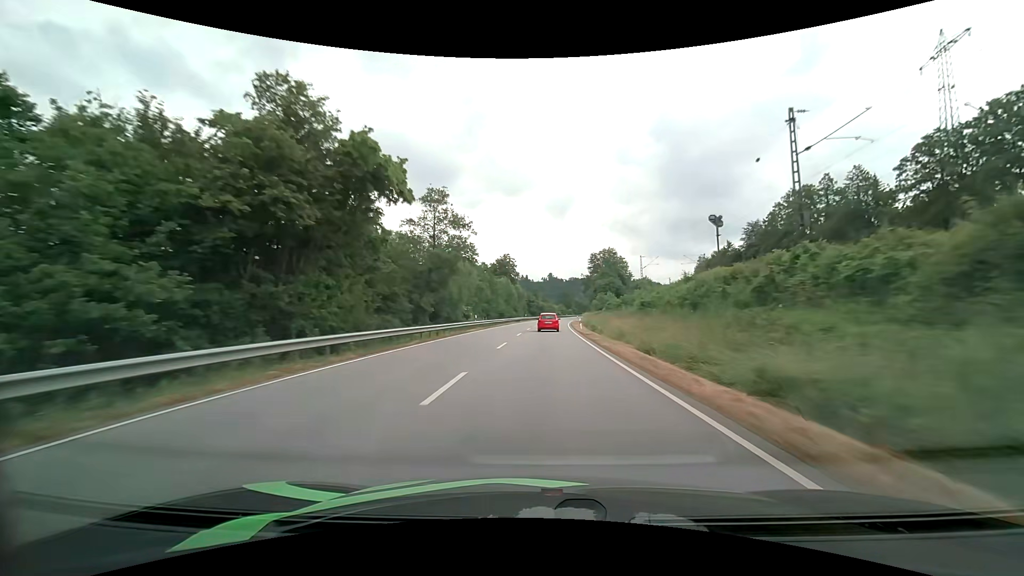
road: primary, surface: asphalt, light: Day
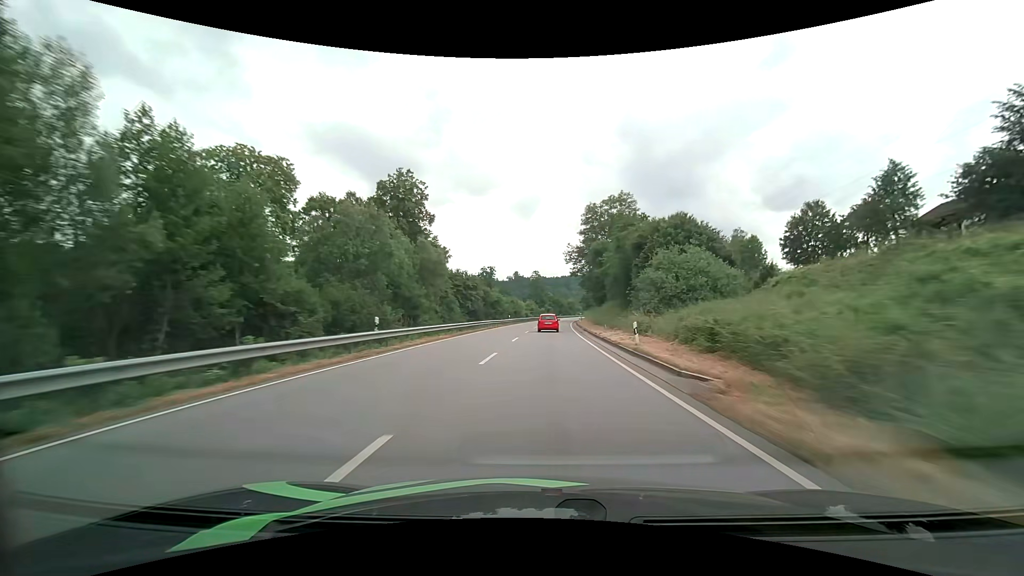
(+2.4, +78.0) m; +4°
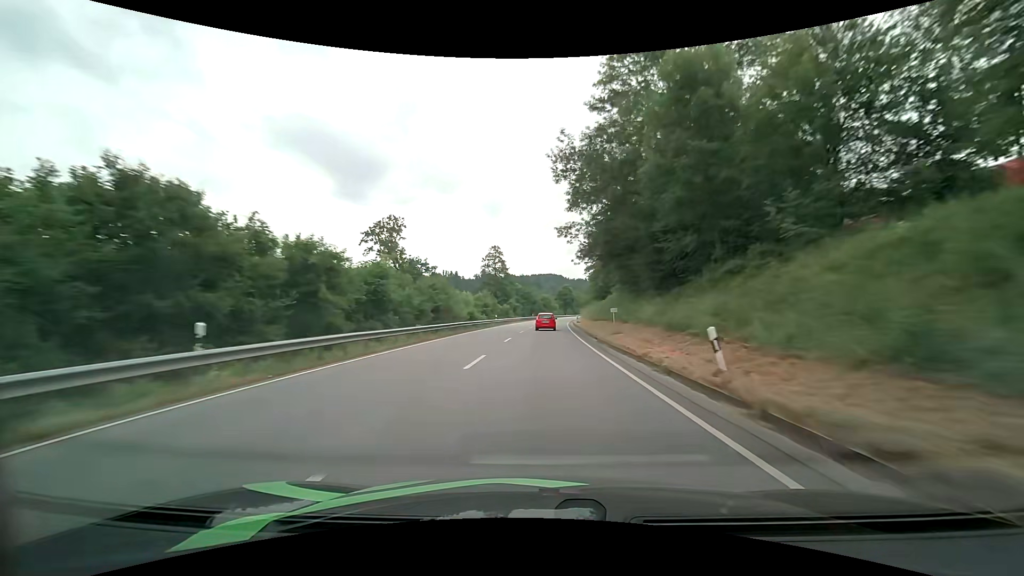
(+1.9, +61.7) m; +3°
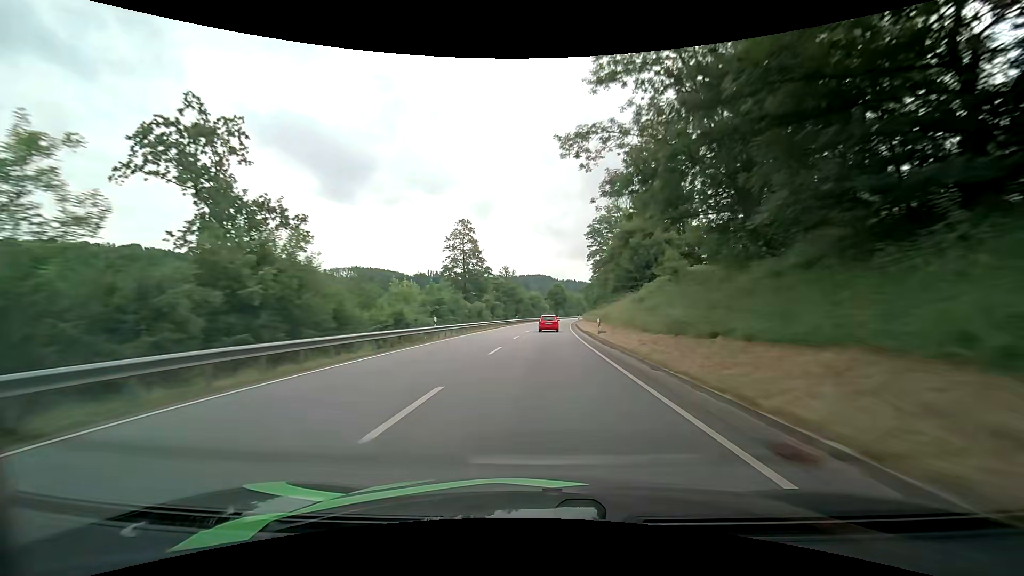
(+0.4, +31.2) m; +2°
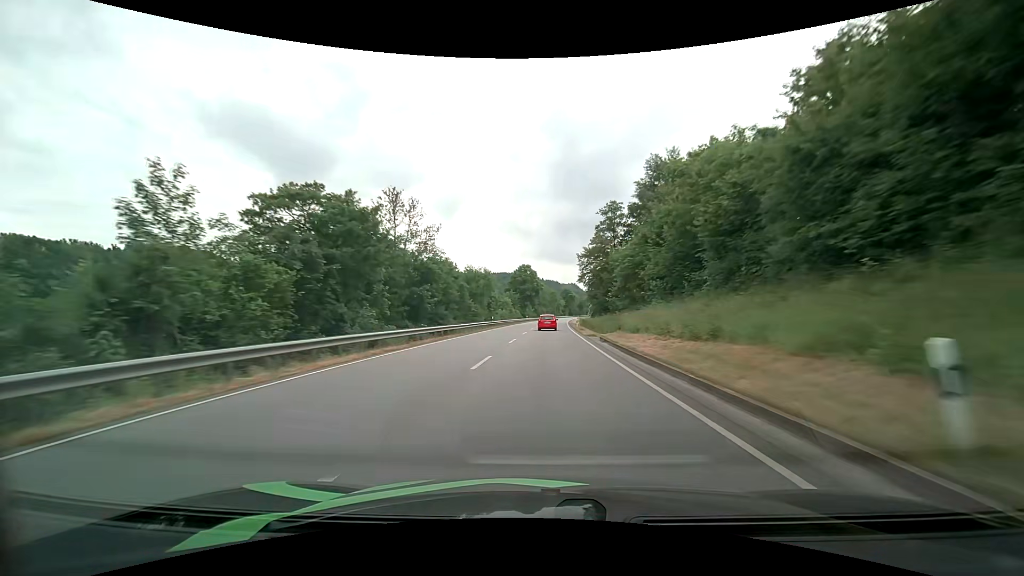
(+2.2, +77.4) m; +4°
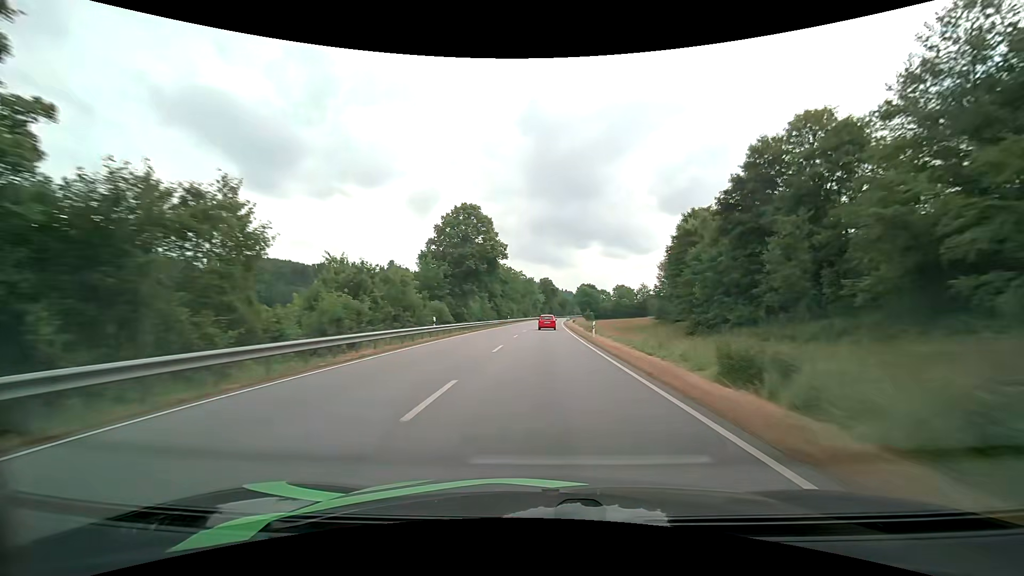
(+2.1, +78.3) m; +3°
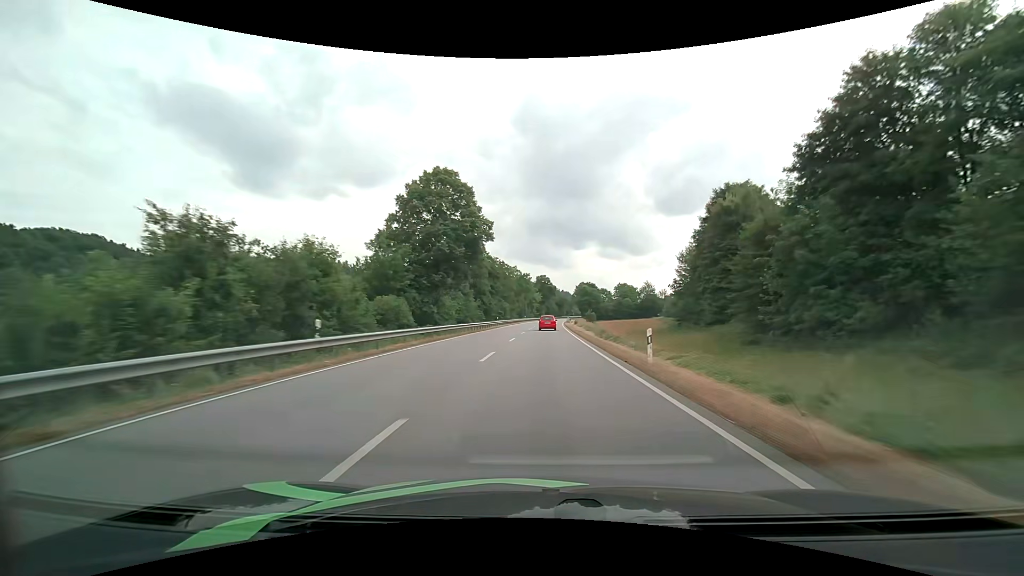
(+0.1, +15.9) m; +1°
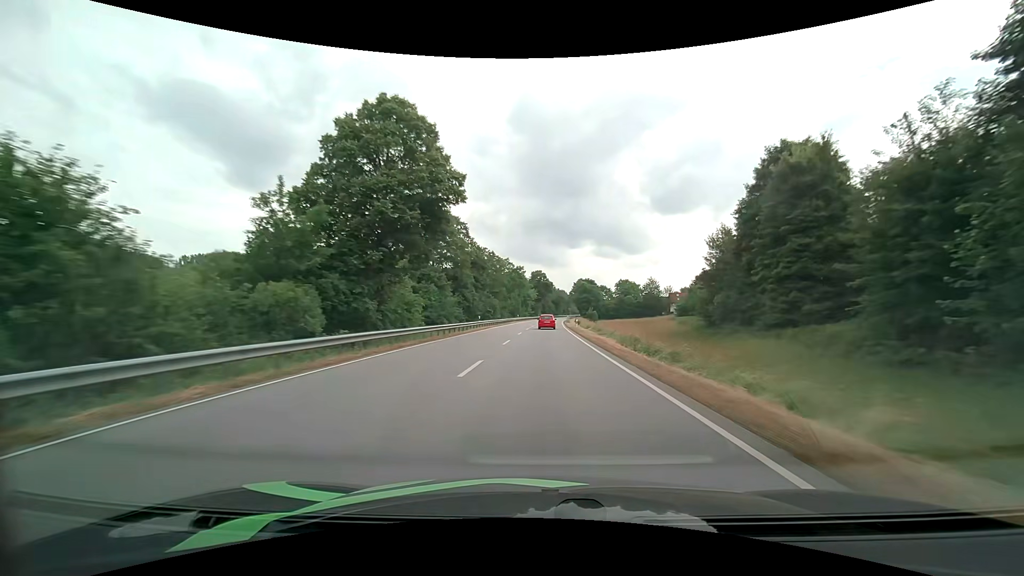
(+0.1, +15.9) m; 0°
(0, +10) (0, +20) (0, +30) (+1, +40) (+1, +50) (+1, +60) (+1, +70) (+2, +80) (+2, +90) (+3, +100) m
